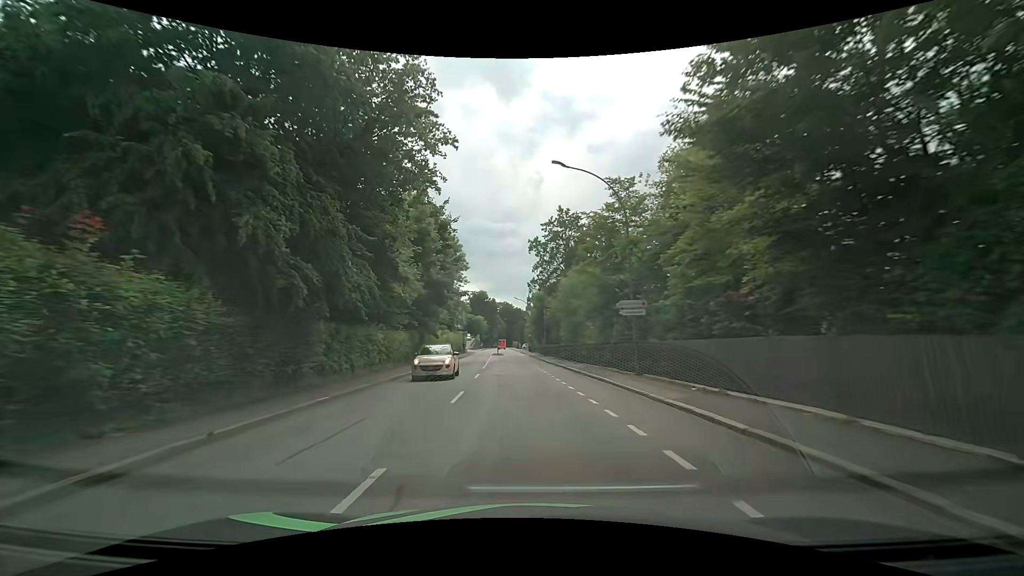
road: tertiary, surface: asphalt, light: Day
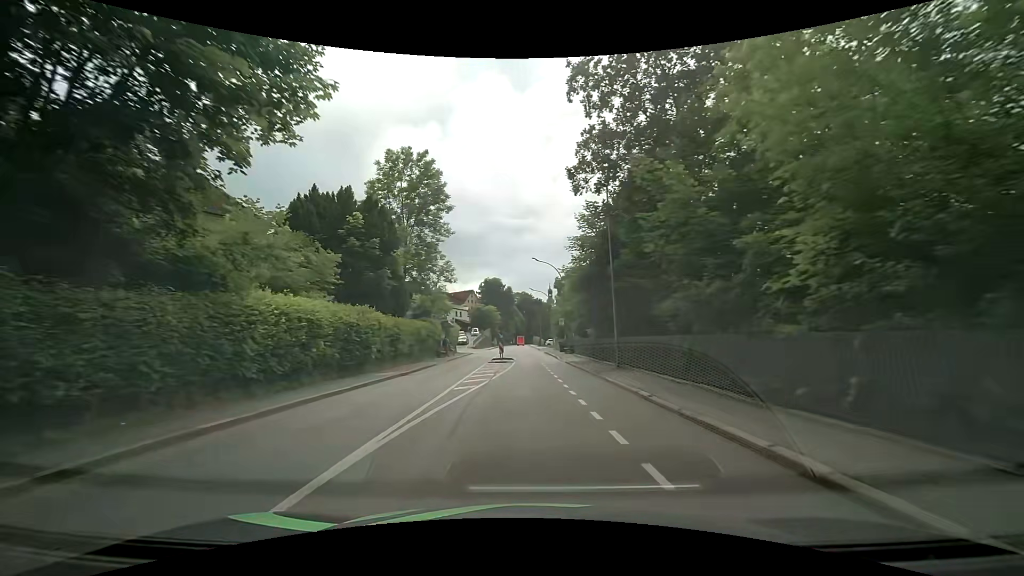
(-1.3, +34.8) m; -3°
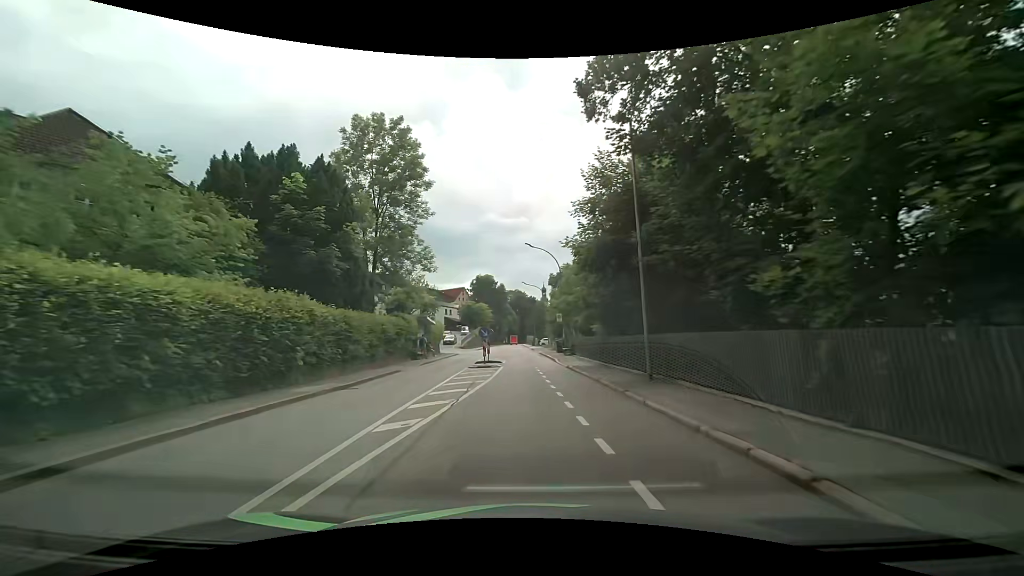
(0.0, +6.7) m; 0°
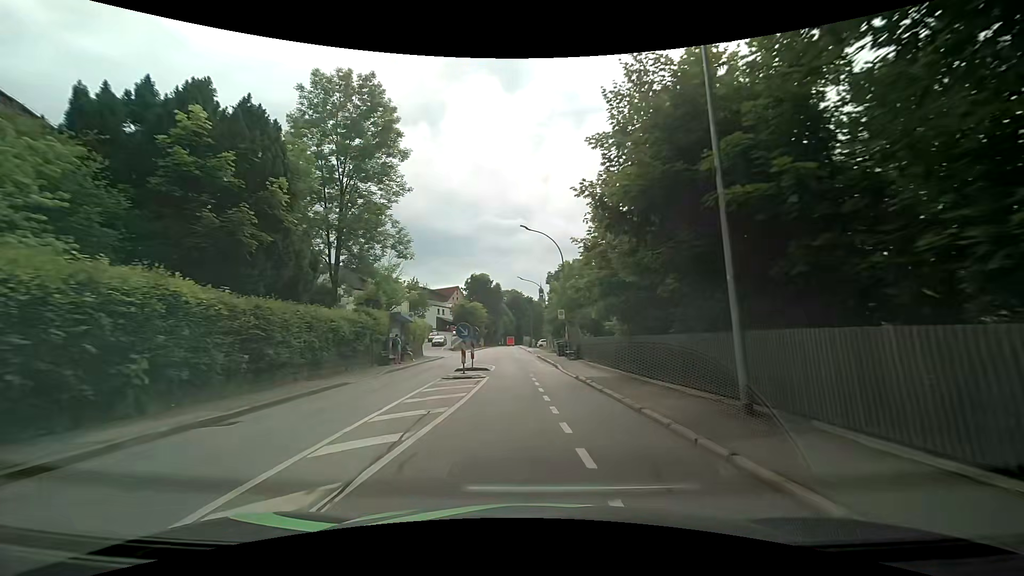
(+0.1, +6.6) m; +1°
(0, +10) (0, +20) (-1, +30) (-2, +40) (-3, +50) (-4, +60) (-4, +70) (-5, +80) (-5, +90) (-6, +100) m
